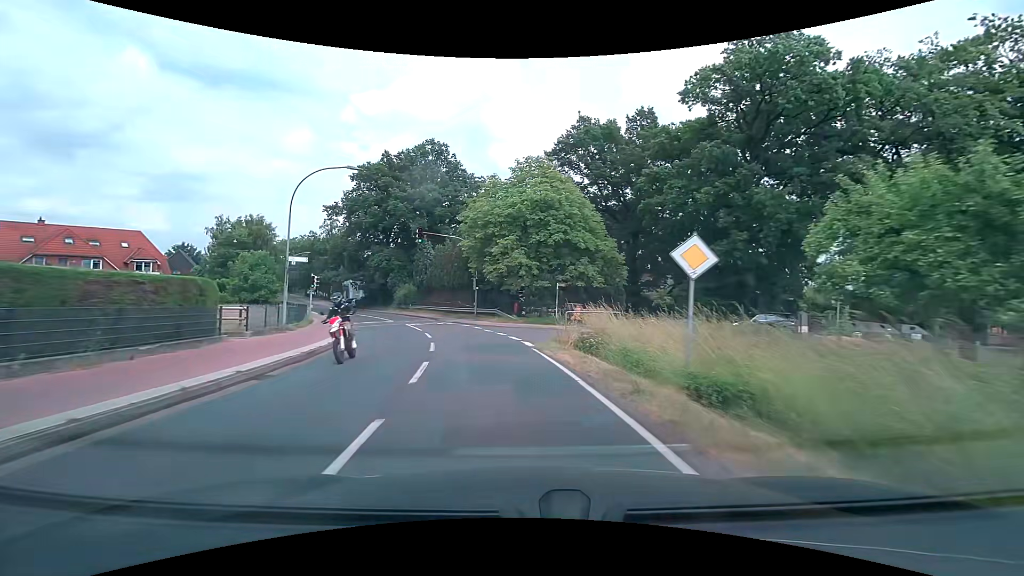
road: tertiary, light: Day
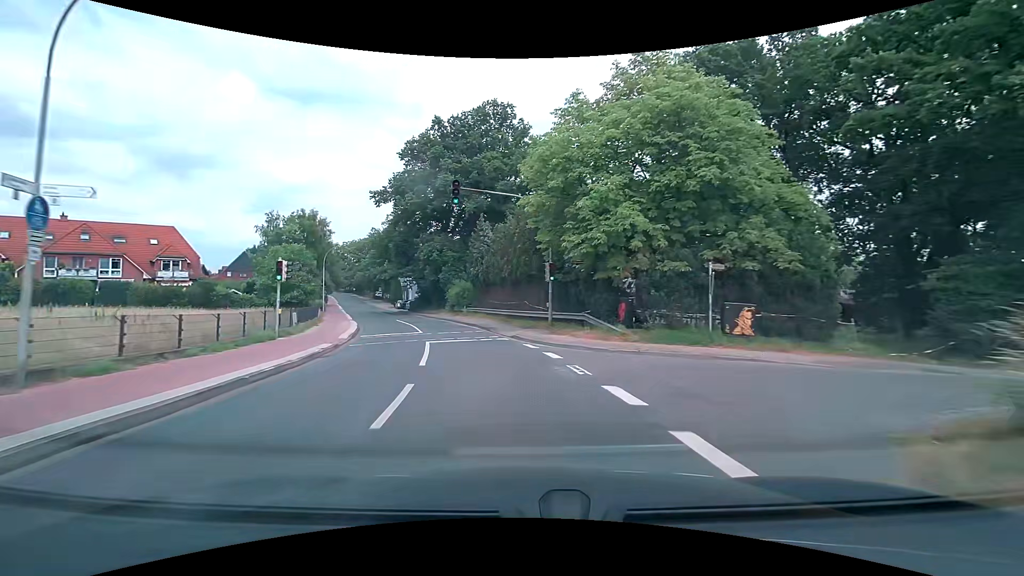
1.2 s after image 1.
(-1.2, +15.4) m; -9°
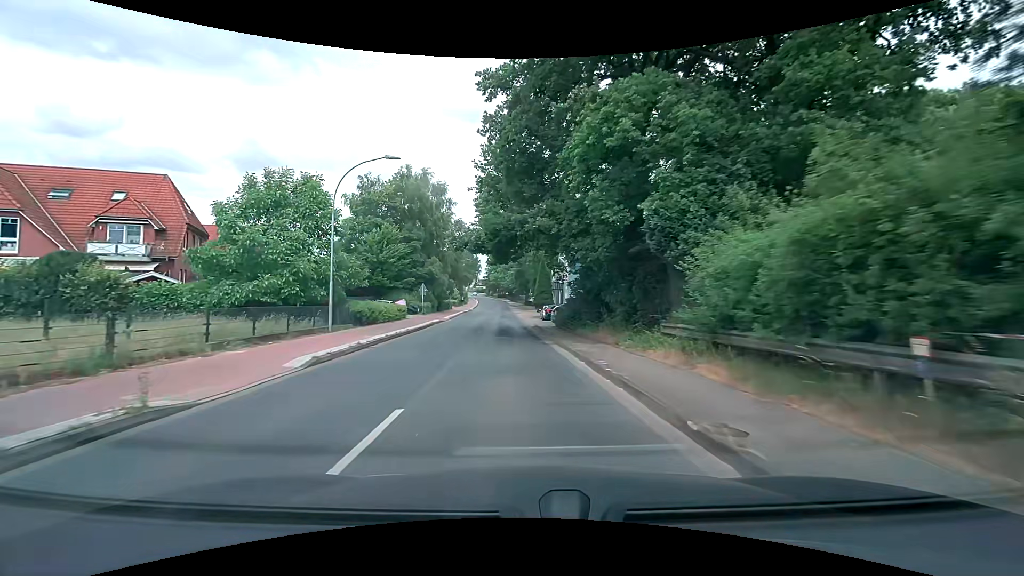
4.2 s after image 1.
(-7.1, +37.5) m; -19°
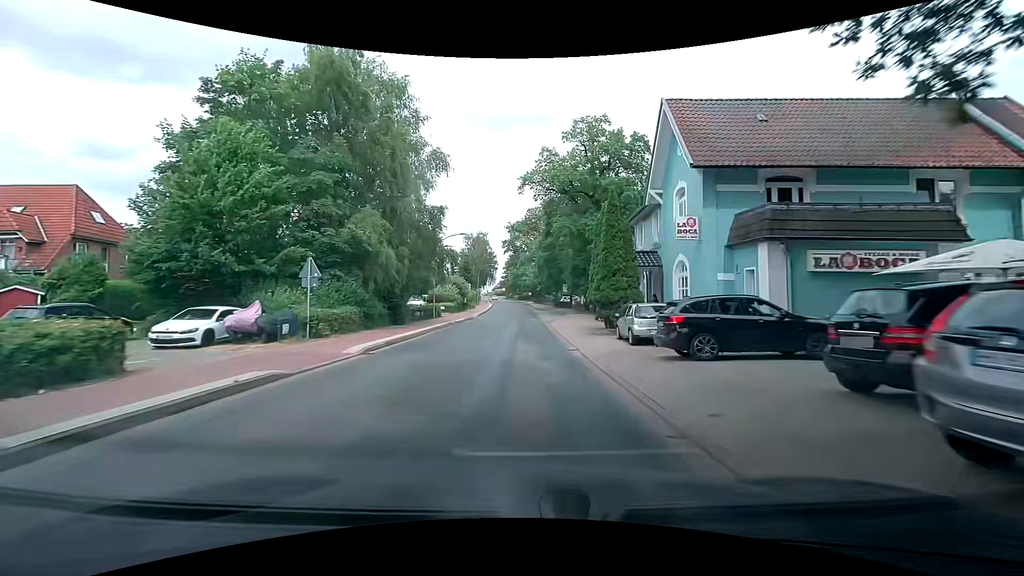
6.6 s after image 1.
(-1.4, +30.5) m; -4°
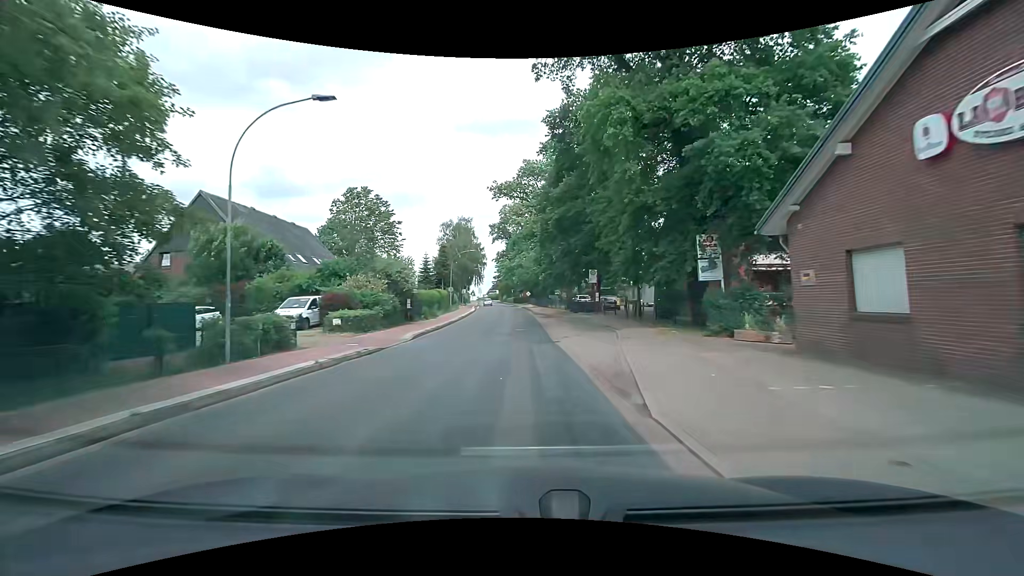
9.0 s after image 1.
(+0.5, +30.3) m; +1°
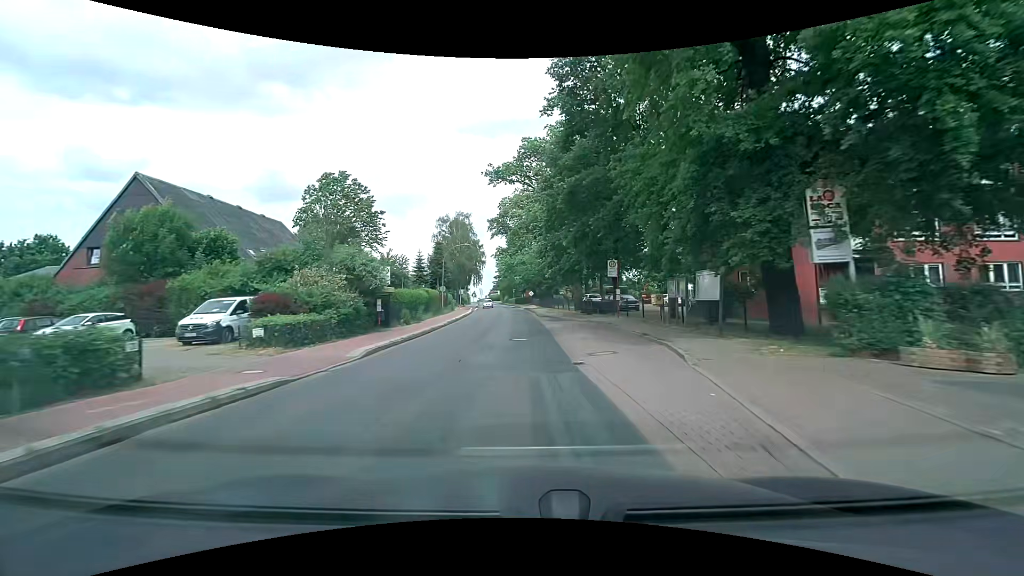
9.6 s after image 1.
(0.0, +7.5) m; 0°
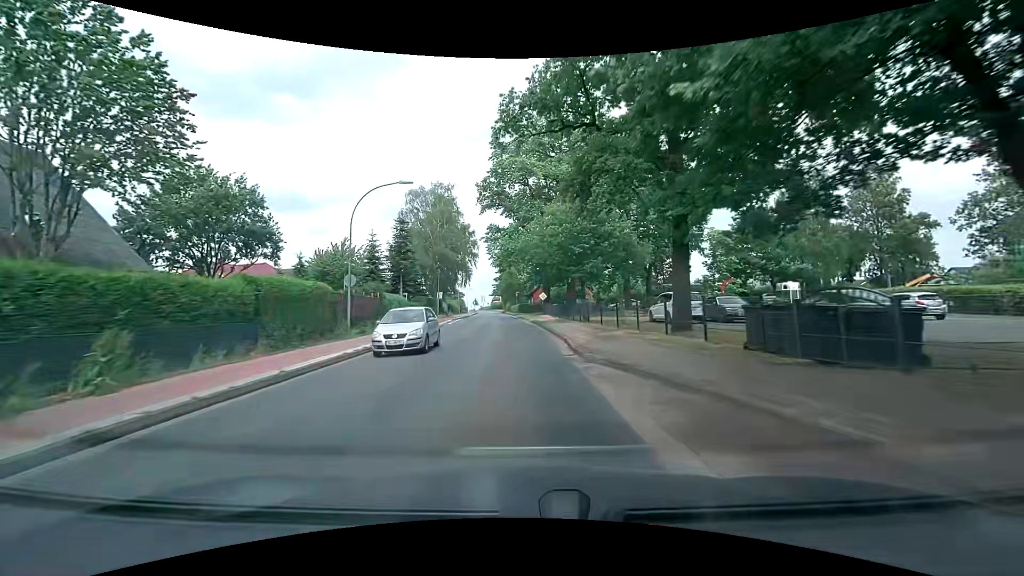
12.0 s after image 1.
(-0.5, +30.0) m; -1°
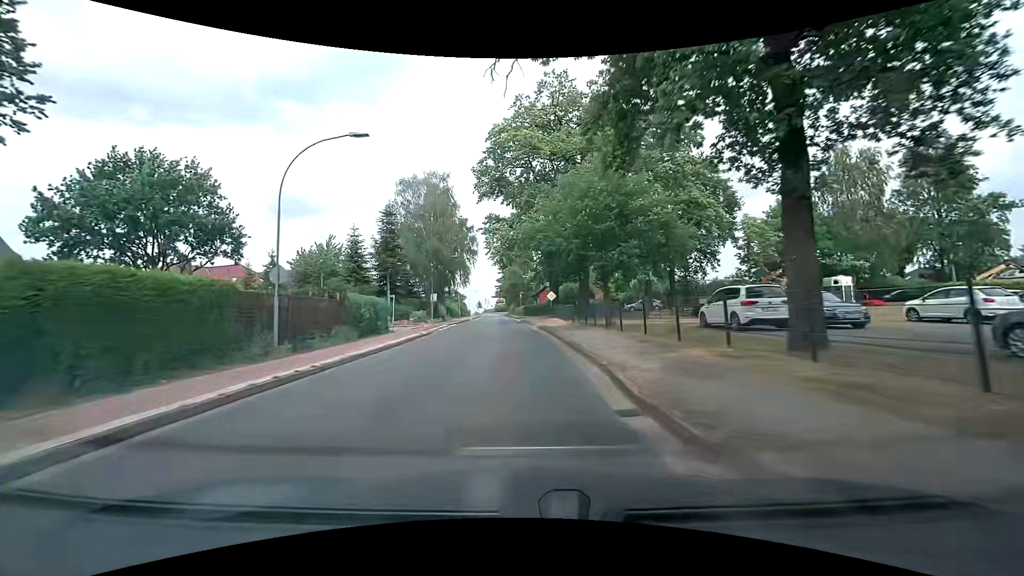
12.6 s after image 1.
(0.0, +7.5) m; -2°
(0, +10) (0, +20) (0, +30) (-1, +40) (-1, +50) (-2, +60) (-2, +70) (-3, +80) (-3, +90) (-4, +100) m
